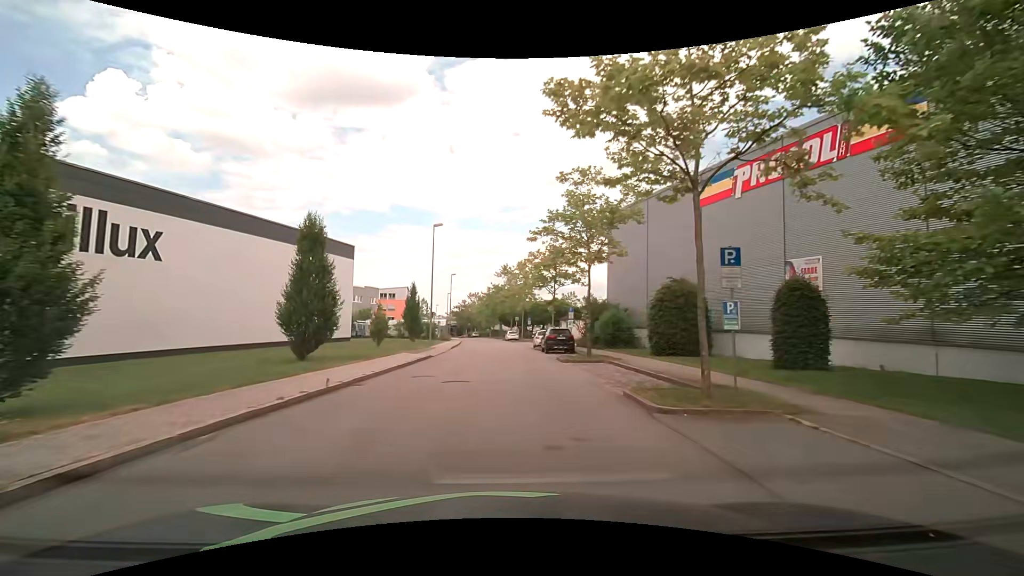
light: Day
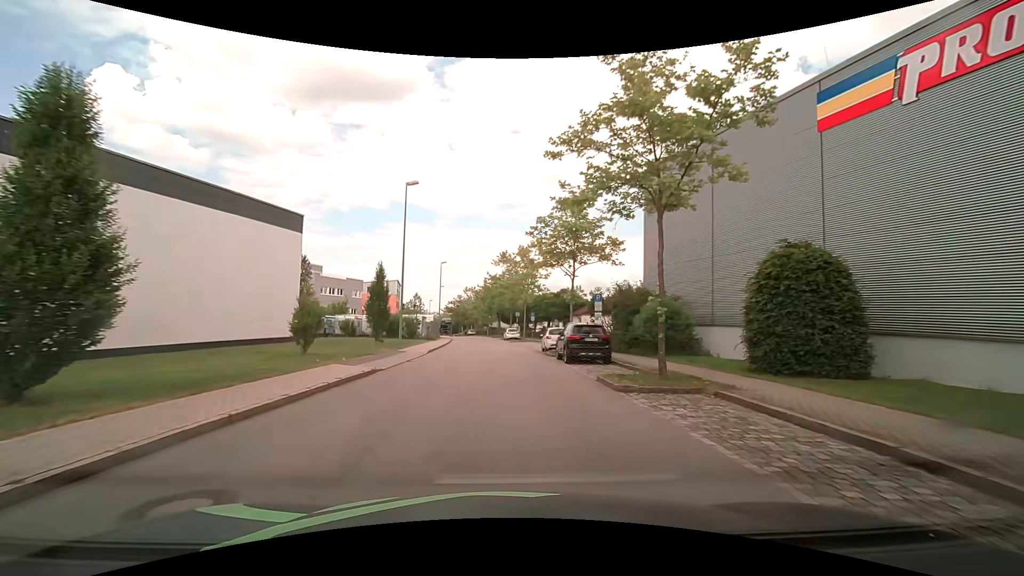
(0.0, +11.4) m; 0°
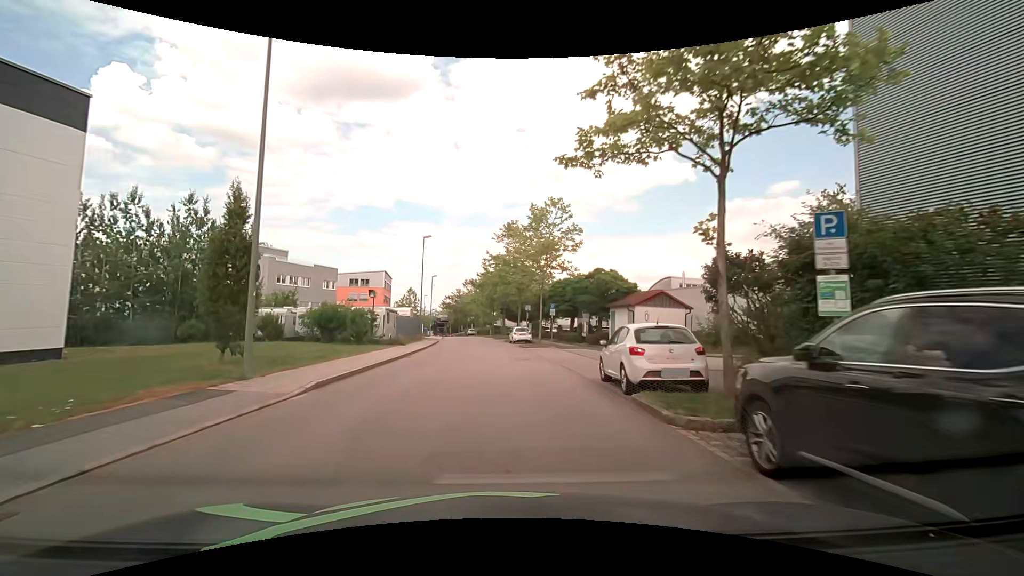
(-0.1, +18.2) m; -1°
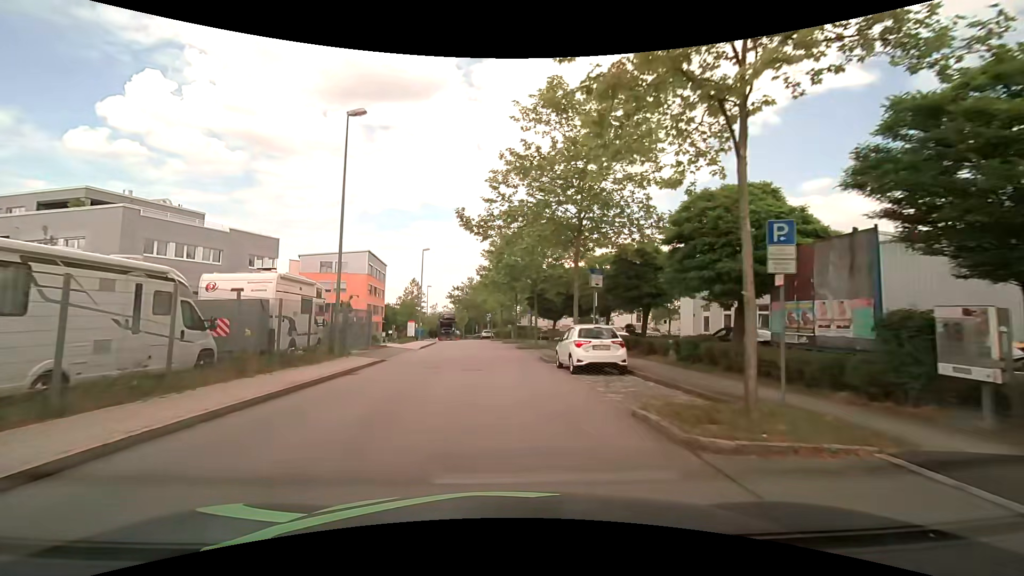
(-0.2, +28.8) m; -2°
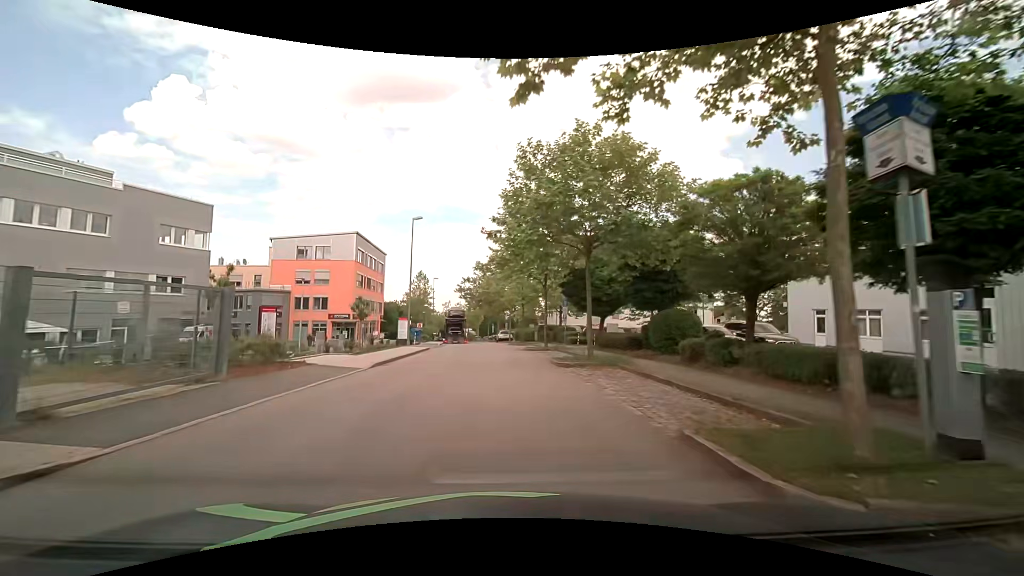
(-0.3, +15.9) m; -2°
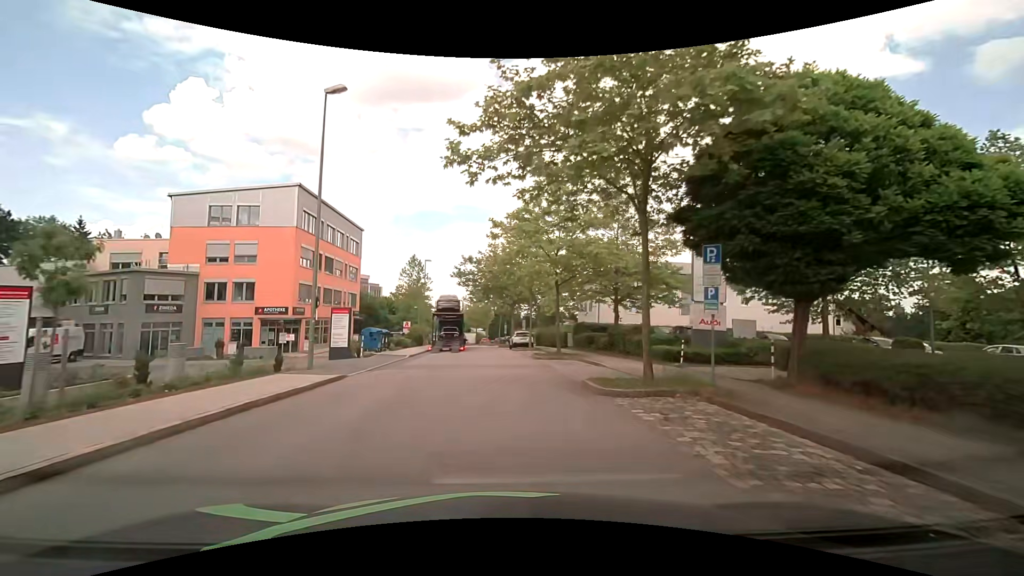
(-0.3, +21.4) m; -2°
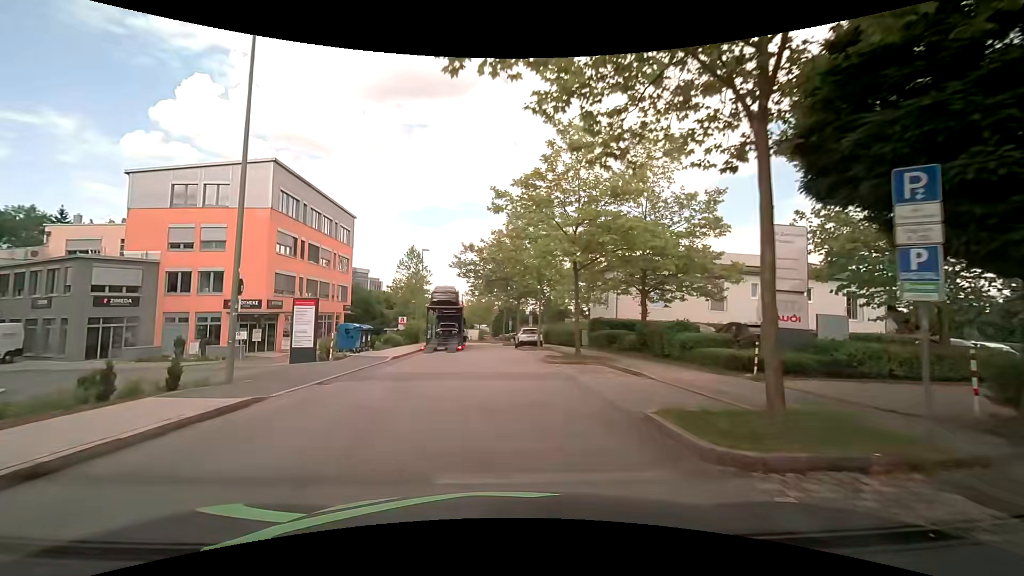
(0.0, +5.3) m; 0°
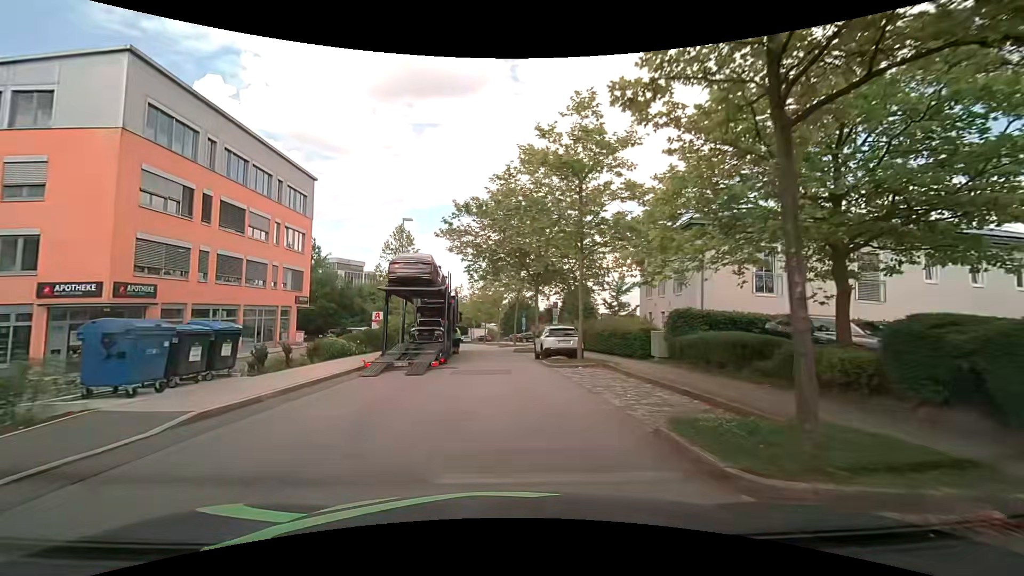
(-0.1, +15.0) m; -1°
(0, +10) (0, +20) (-1, +30) (-2, +40) (-3, +50) (-4, +60) (-5, +70) (-7, +80) (-9, +89) (-12, +99) m
